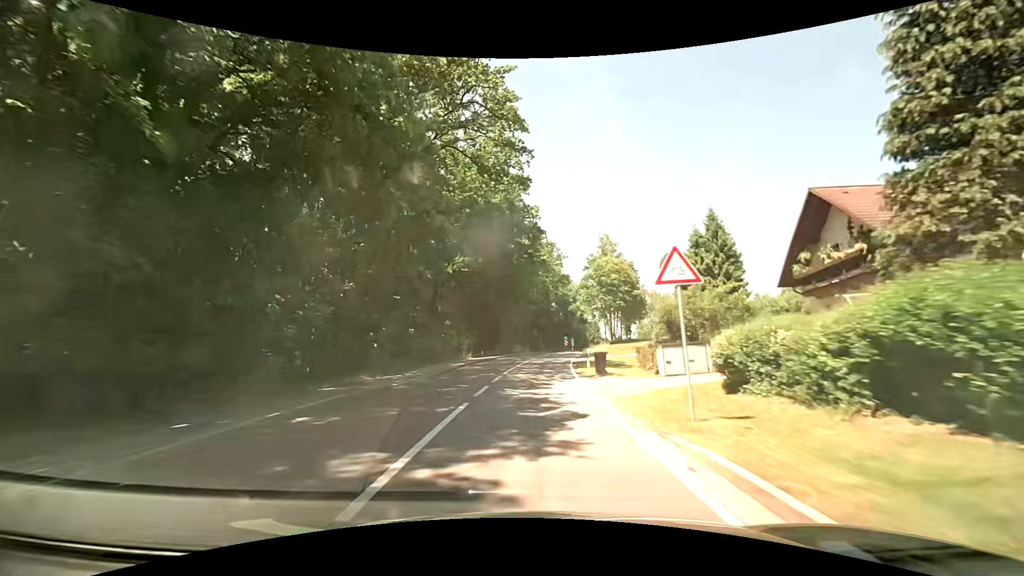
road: tertiary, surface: asphalt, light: Day
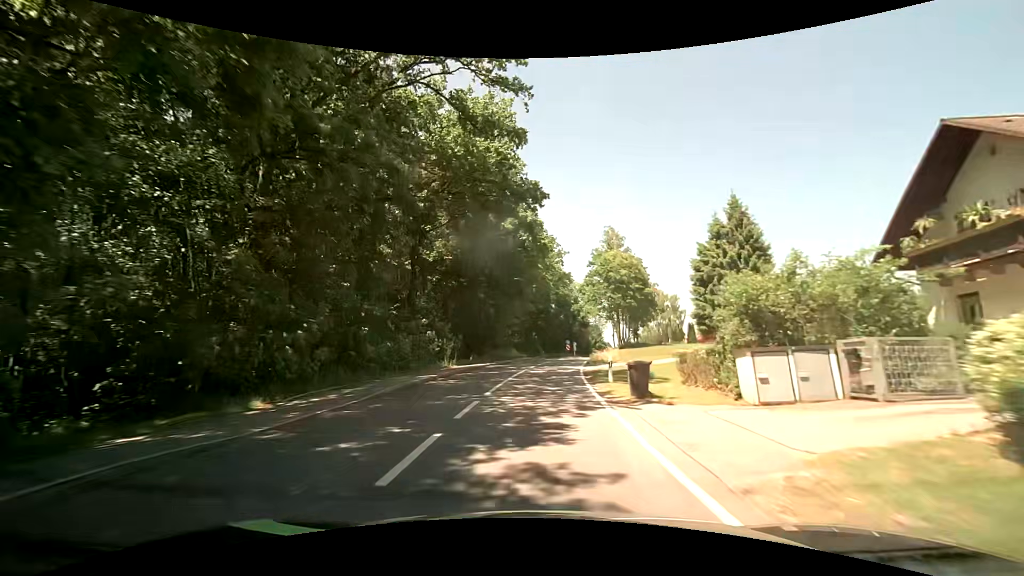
(0.0, +8.0) m; 0°
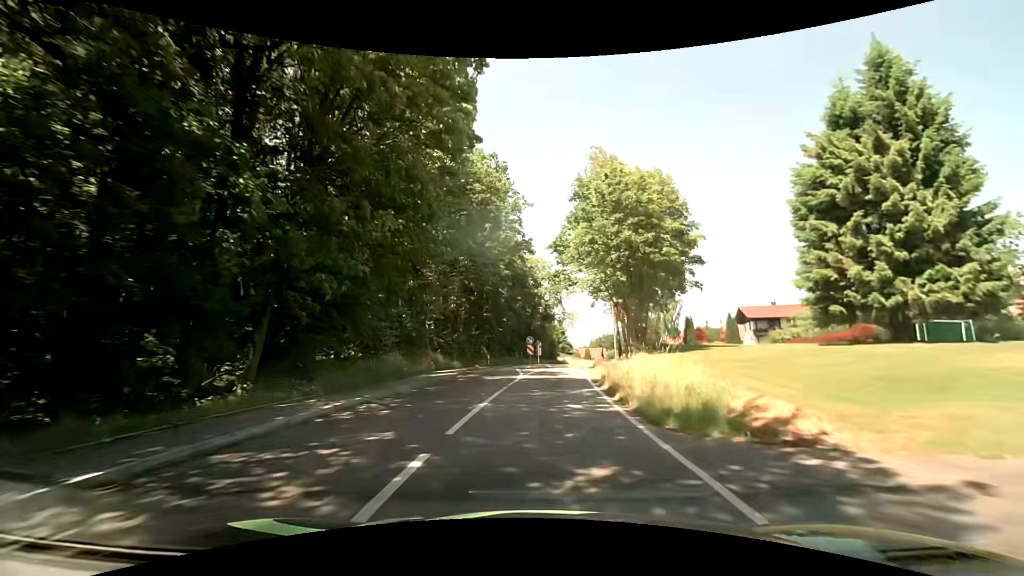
(+1.2, +31.3) m; +6°
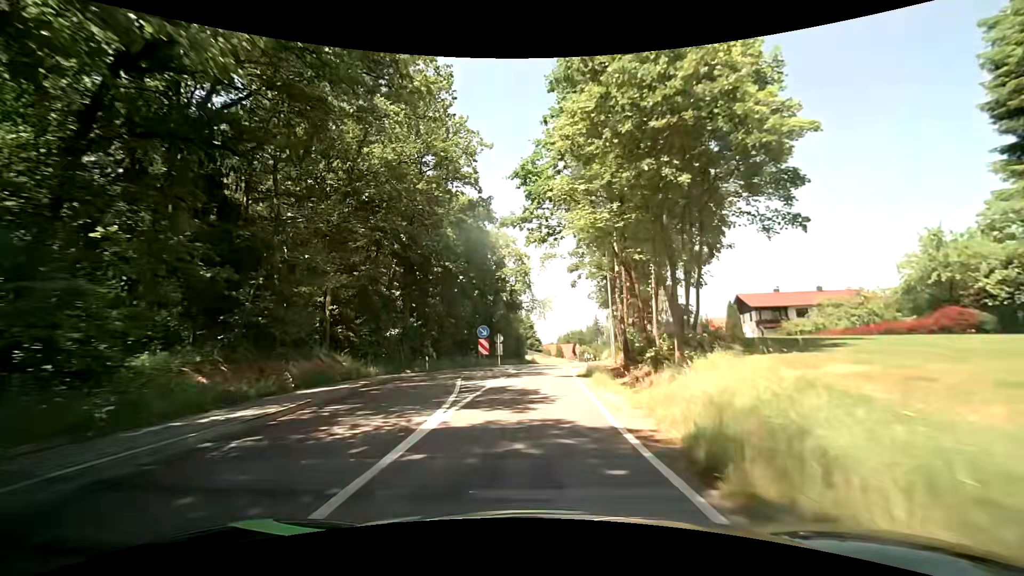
(+0.5, +15.3) m; +3°
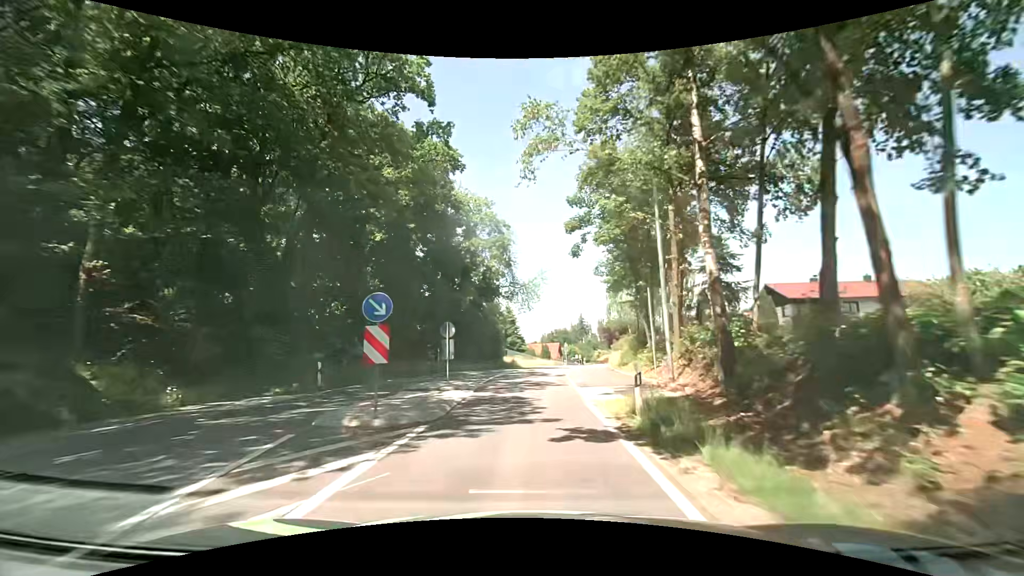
(+0.3, +15.1) m; +1°
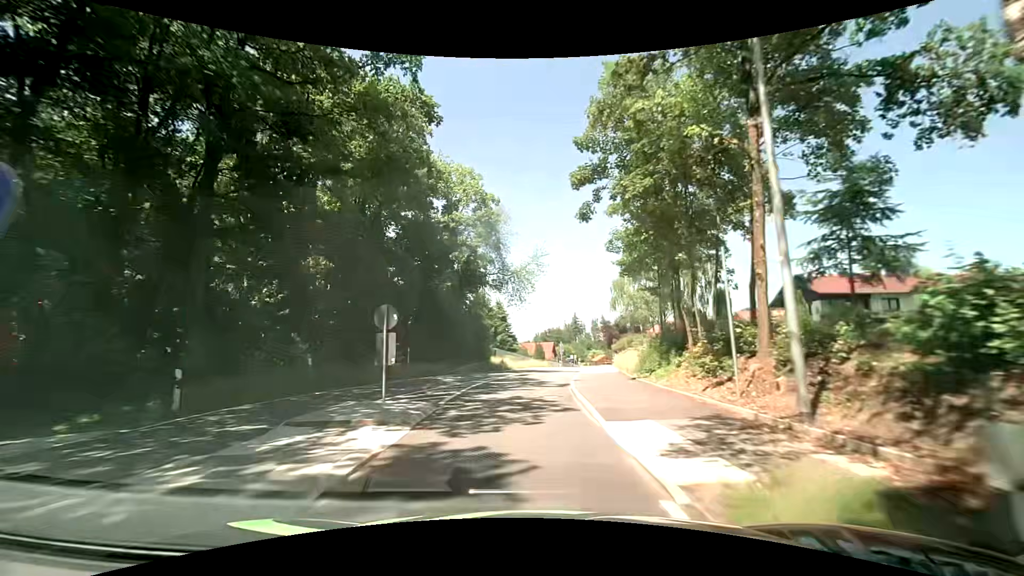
(+0.1, +7.4) m; +1°
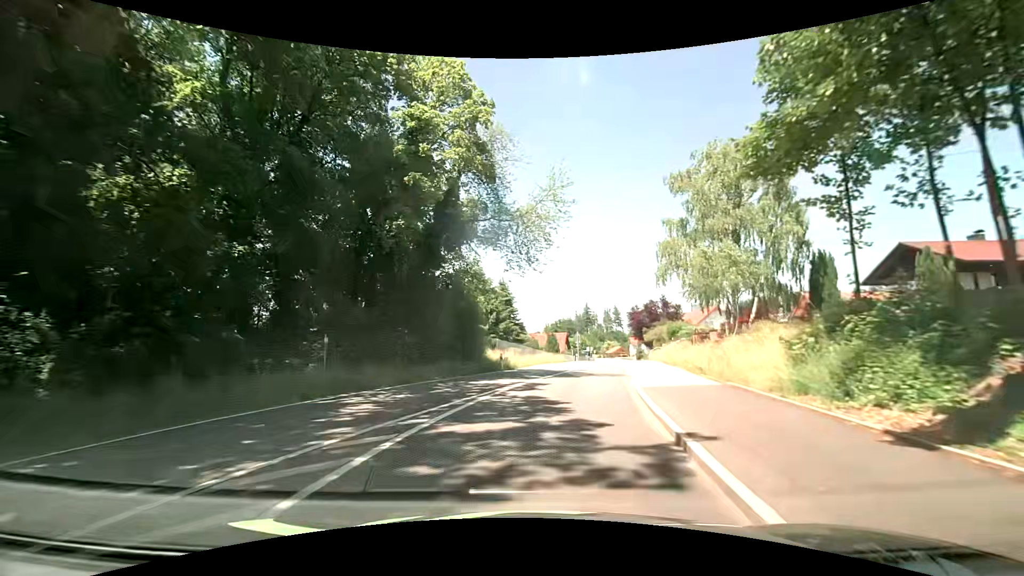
(+0.1, +14.1) m; 0°
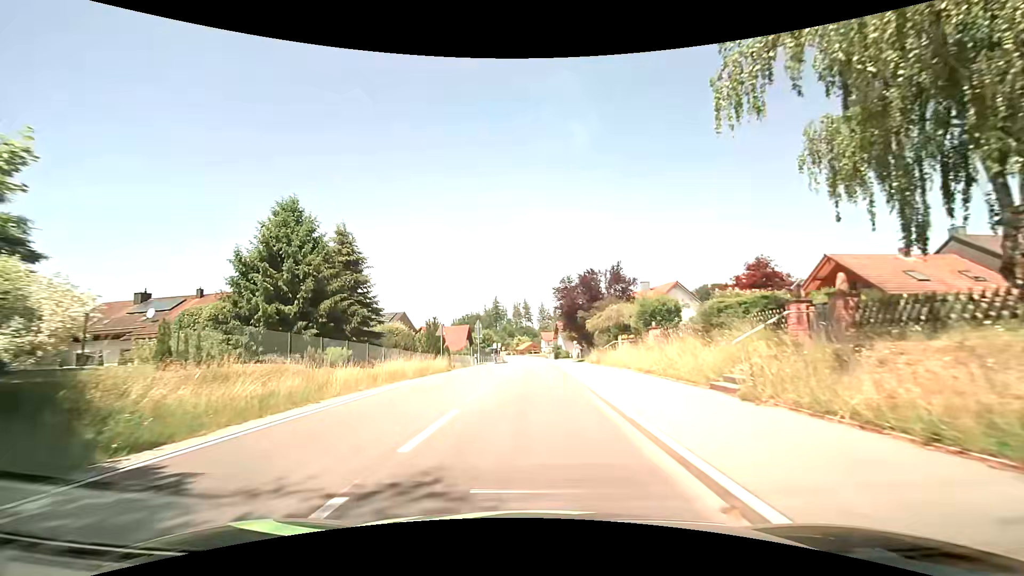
(+2.7, +25.3) m; +9°
(0, +10) (0, +20) (0, +30) (0, +40) (0, +50) (0, +60) (0, +70) (0, +80) (0, +90) (0, +100) m
